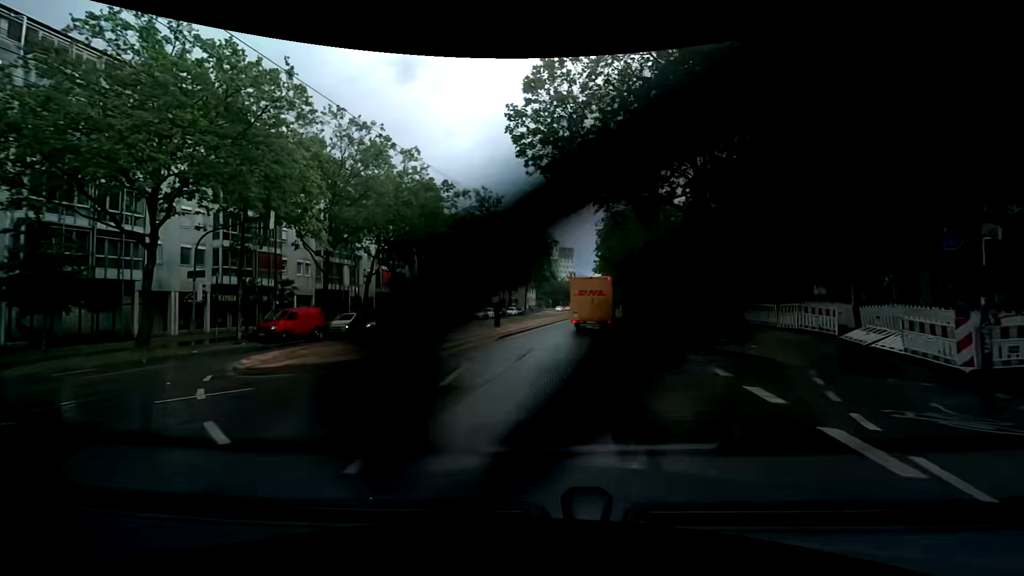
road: tertiary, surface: asphalt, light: Day
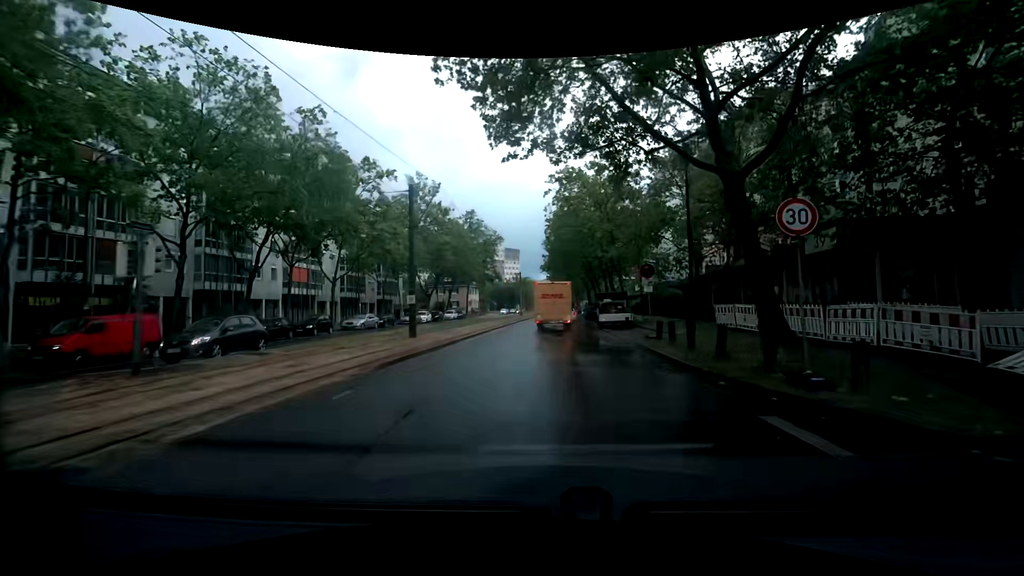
(+0.5, +8.6) m; +7°
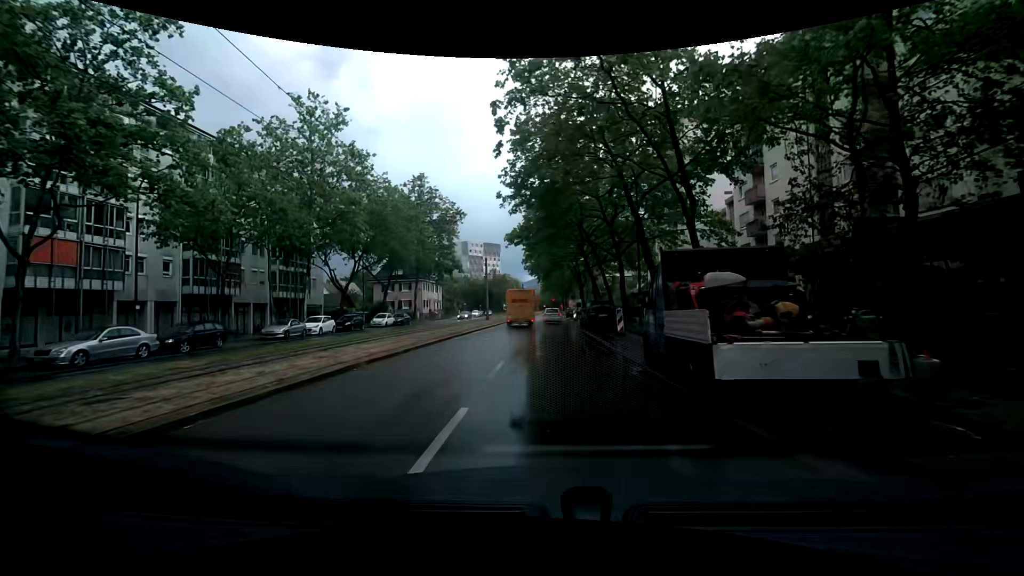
(+1.4, +24.9) m; +3°
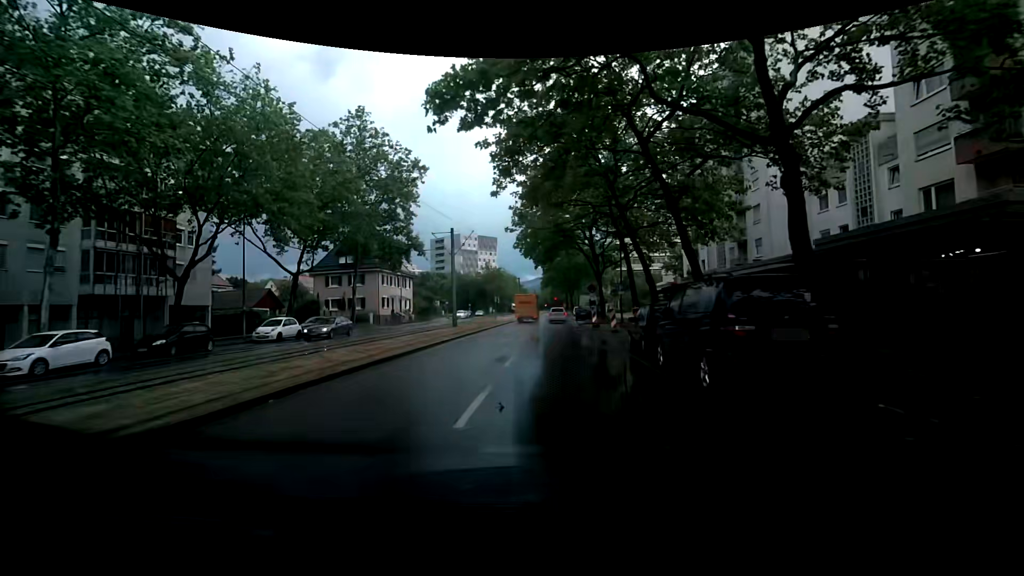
(+0.3, +21.8) m; 0°
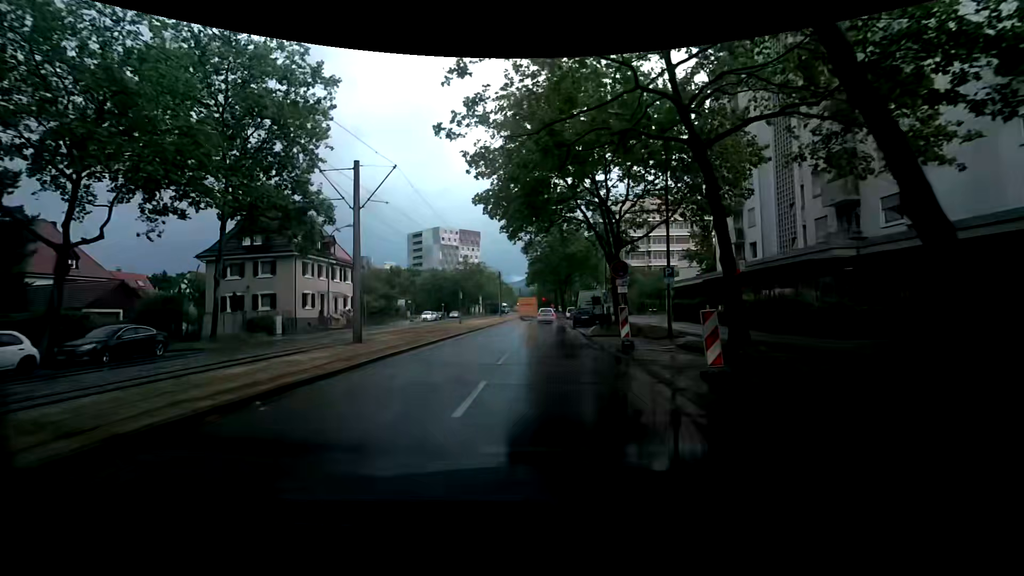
(+0.3, +17.2) m; +2°
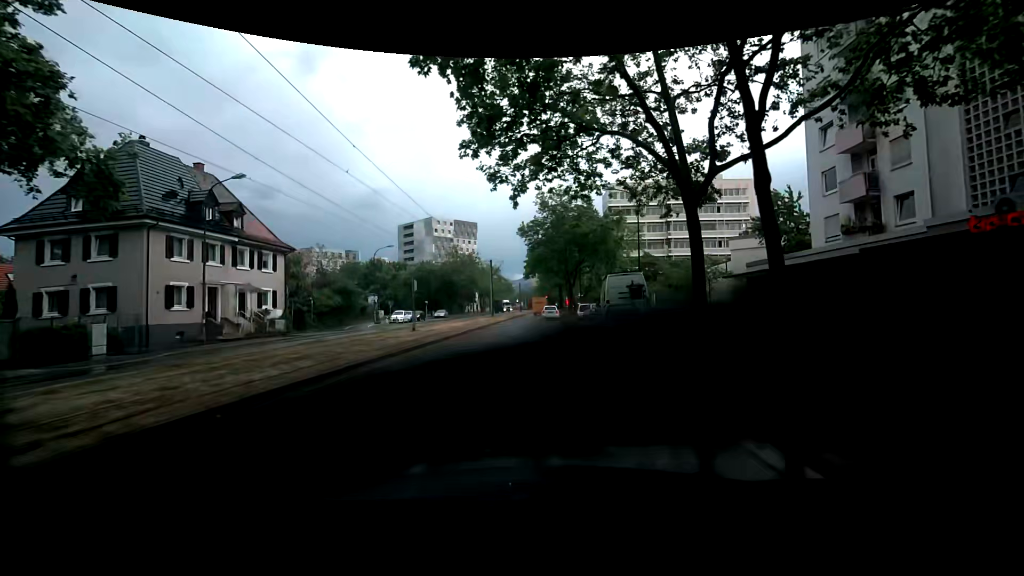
(-0.2, +16.4) m; -1°
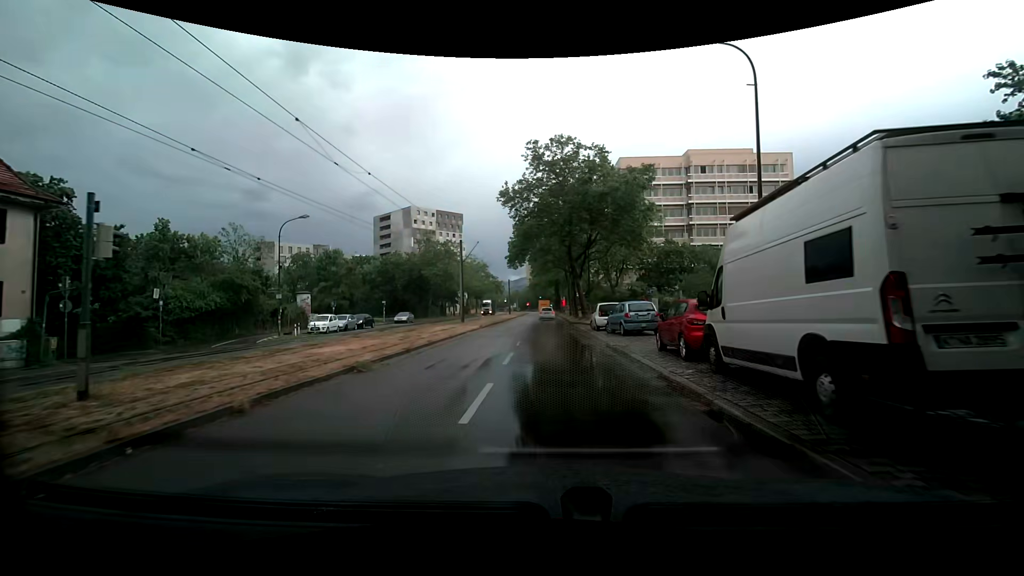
(-0.3, +19.6) m; -1°
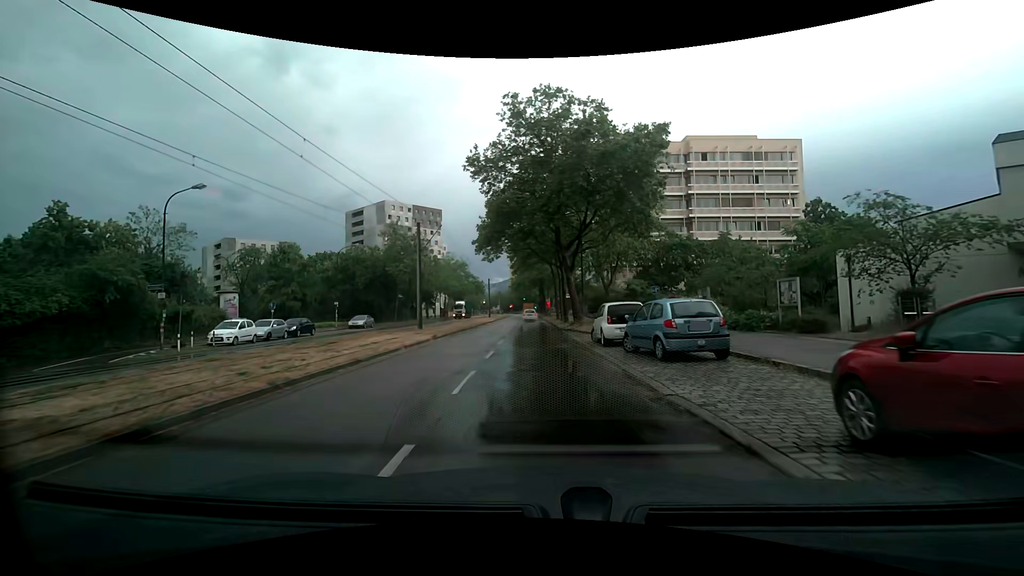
(+0.1, +9.8) m; +2°
